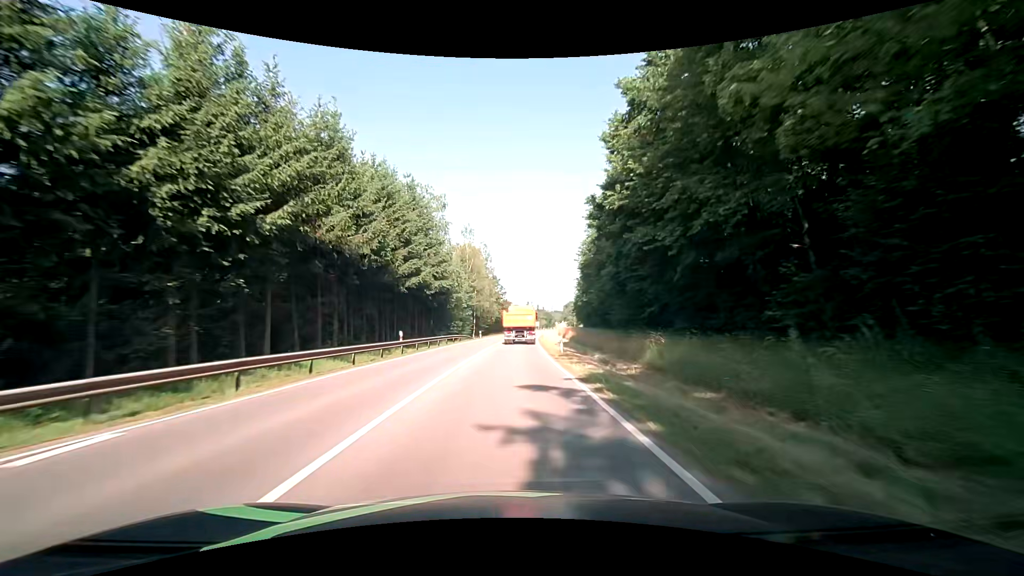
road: secondary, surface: asphalt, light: Day
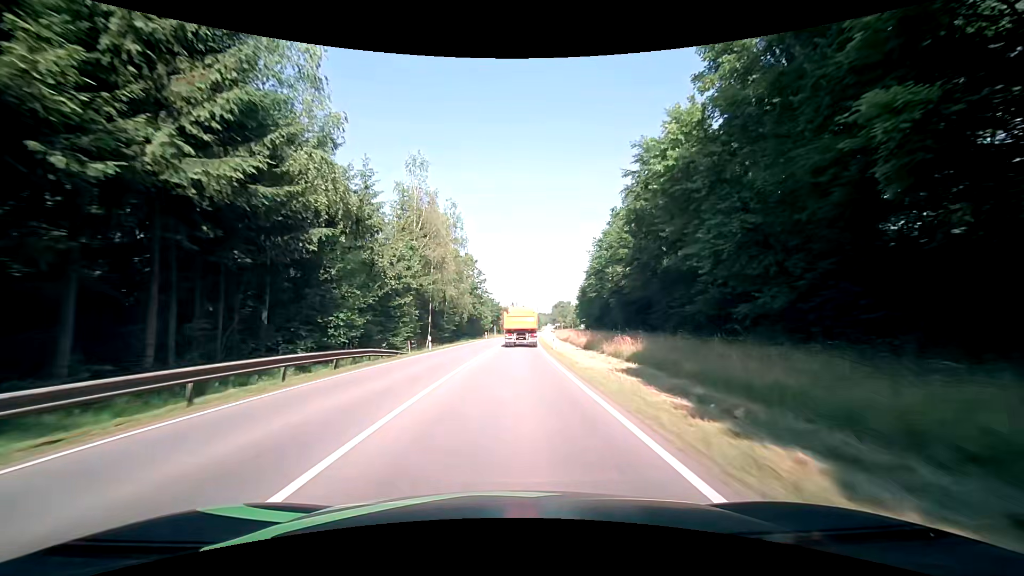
(+0.7, +34.3) m; +2°
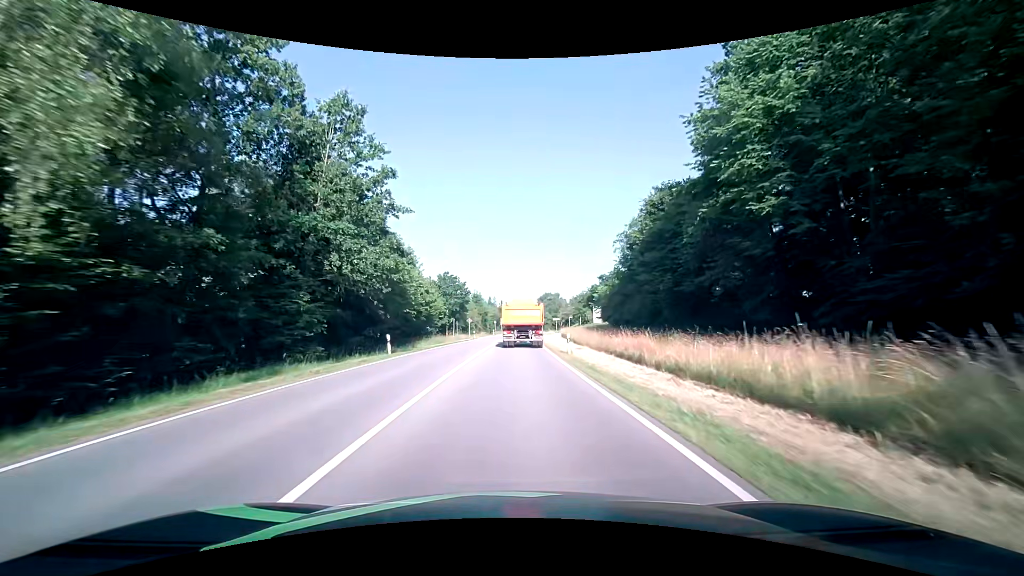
(+0.9, +54.4) m; +2°
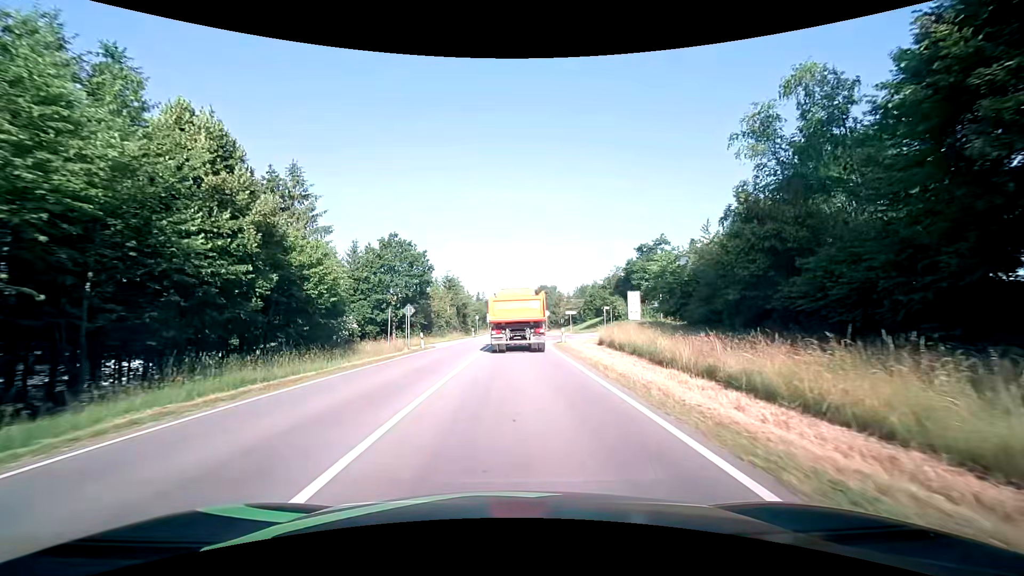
(+0.4, +34.5) m; +1°
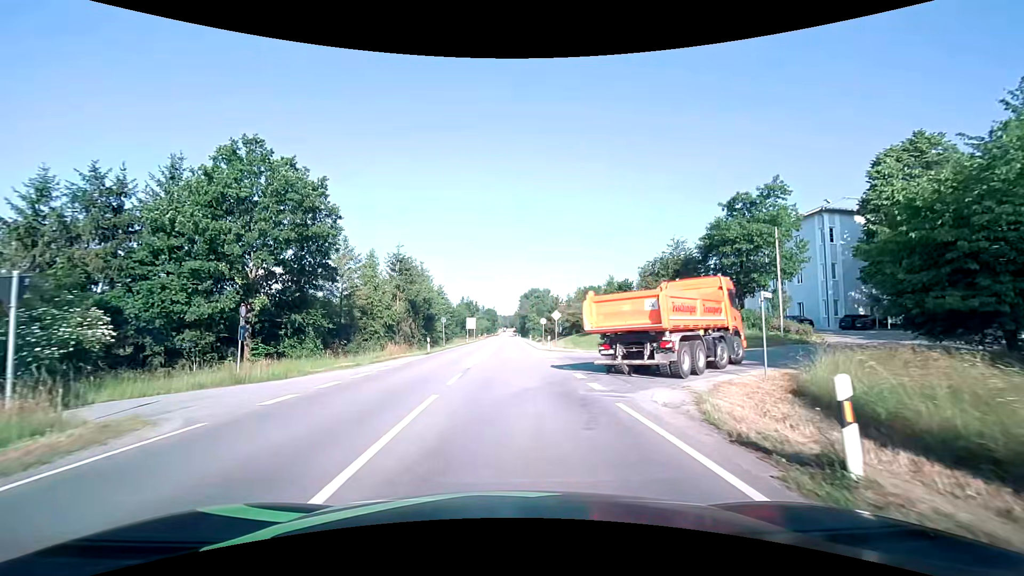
(+0.1, +27.9) m; +1°
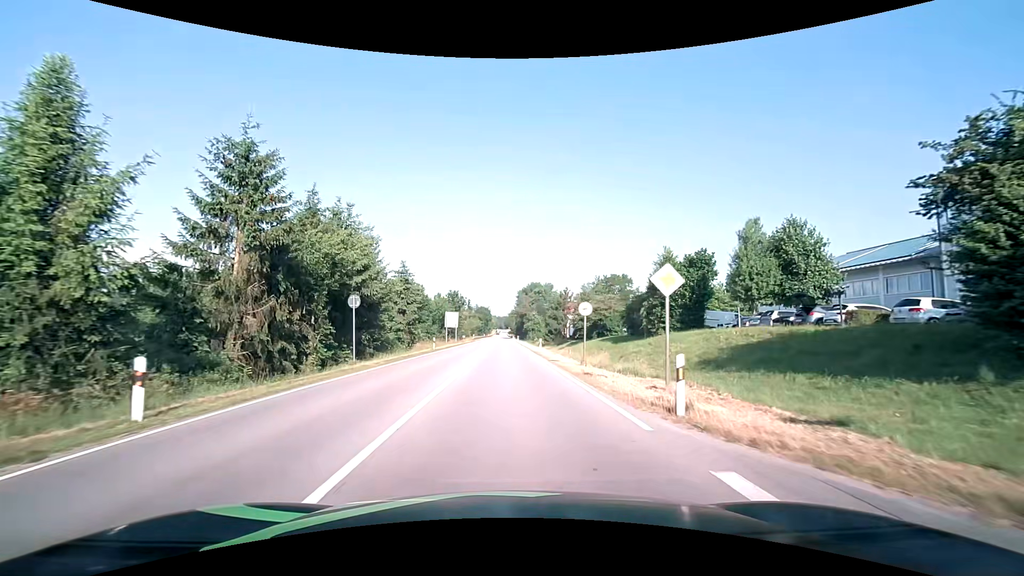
(0.0, +29.6) m; 0°
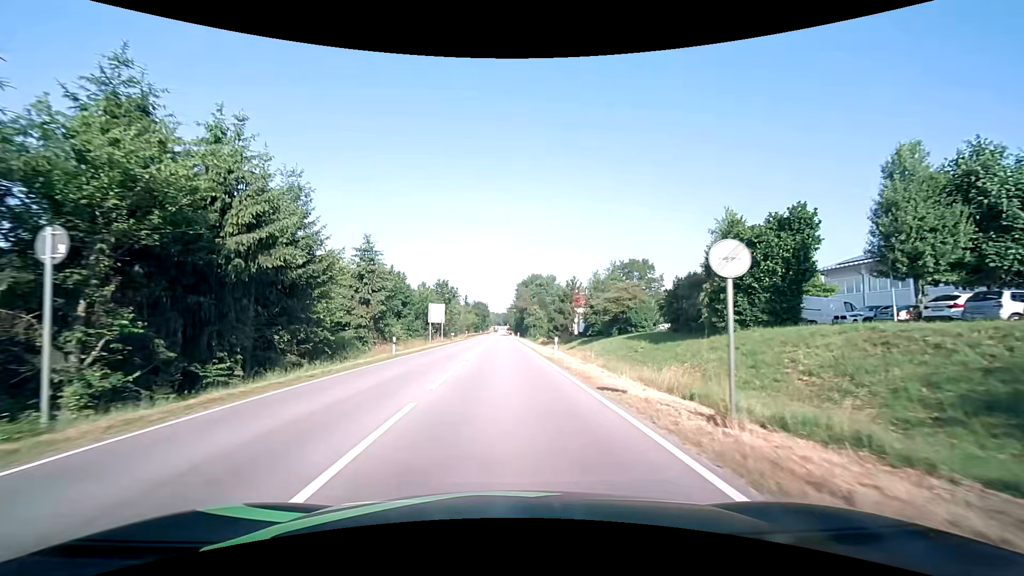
(+0.1, +14.8) m; +1°
